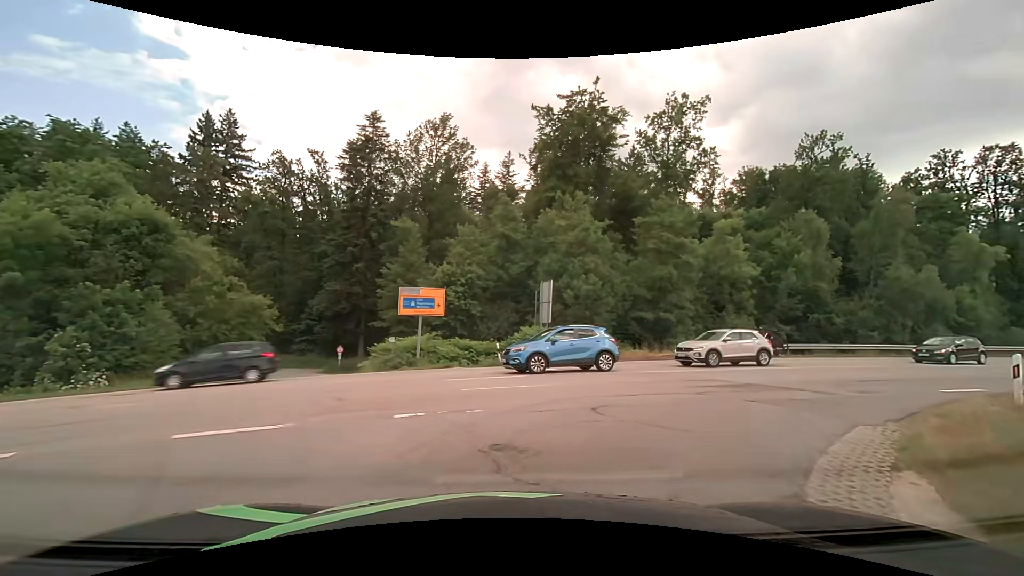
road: residential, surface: asphalt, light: Day
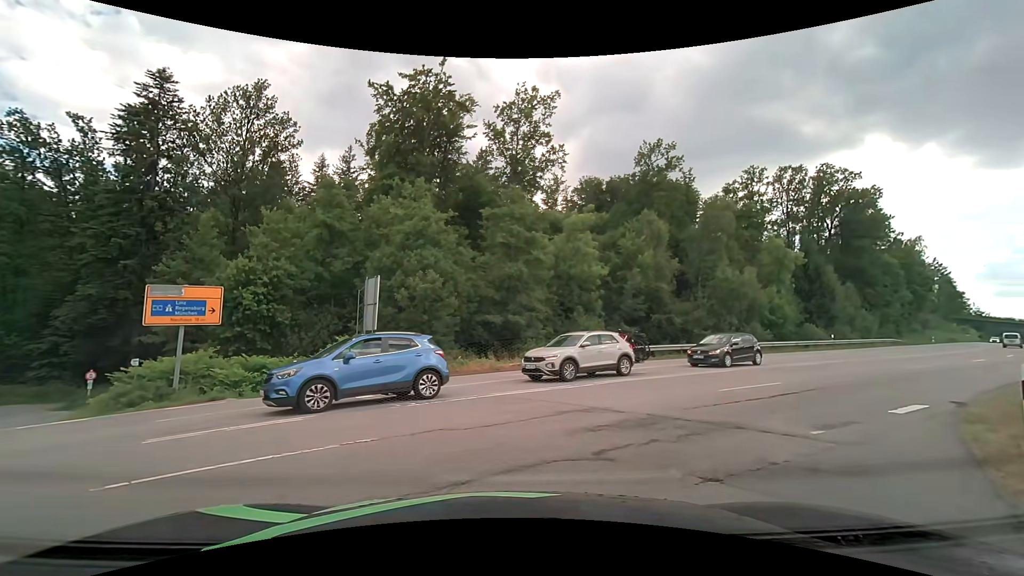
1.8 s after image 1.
(+0.9, +5.2) m; +19°
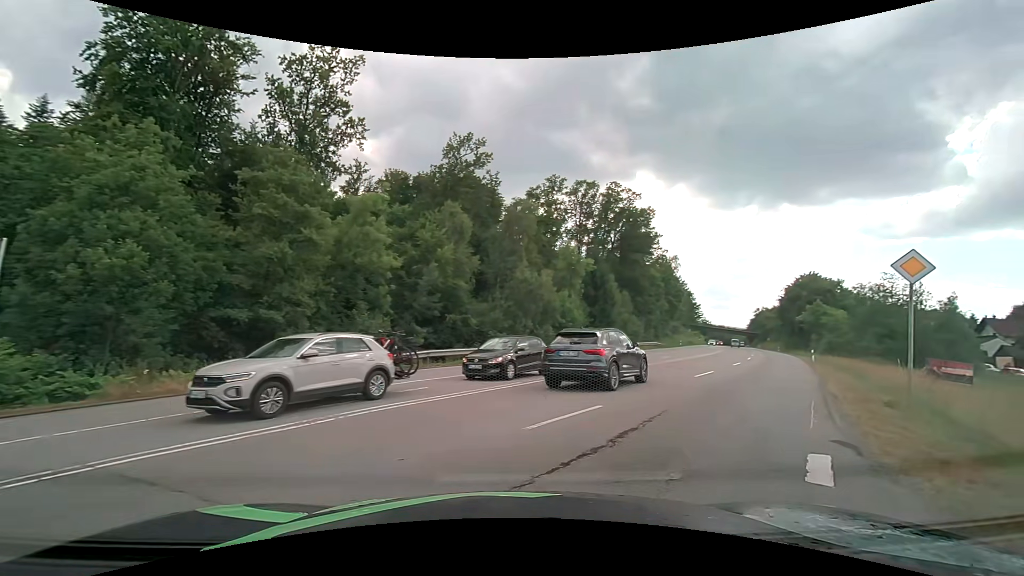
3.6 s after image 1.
(+1.0, +5.5) m; +20°
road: secondary
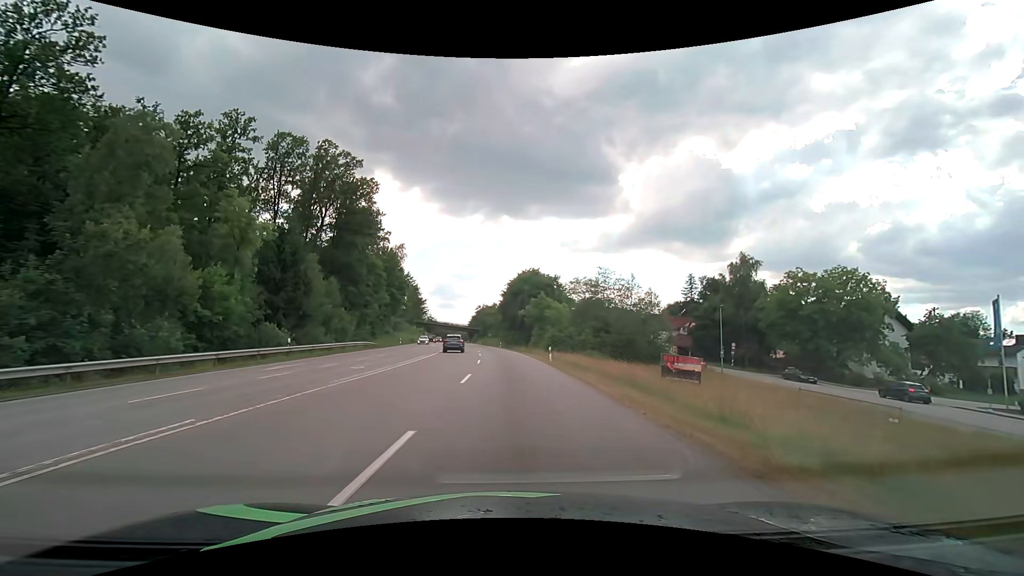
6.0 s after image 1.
(+6.0, +15.0) m; +32°
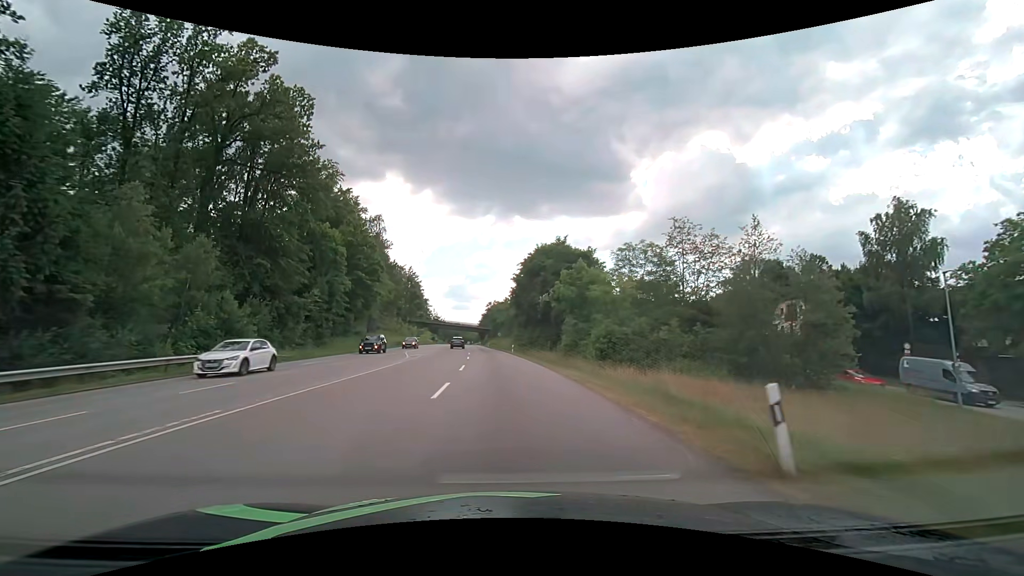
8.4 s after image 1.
(+0.2, +28.9) m; -1°
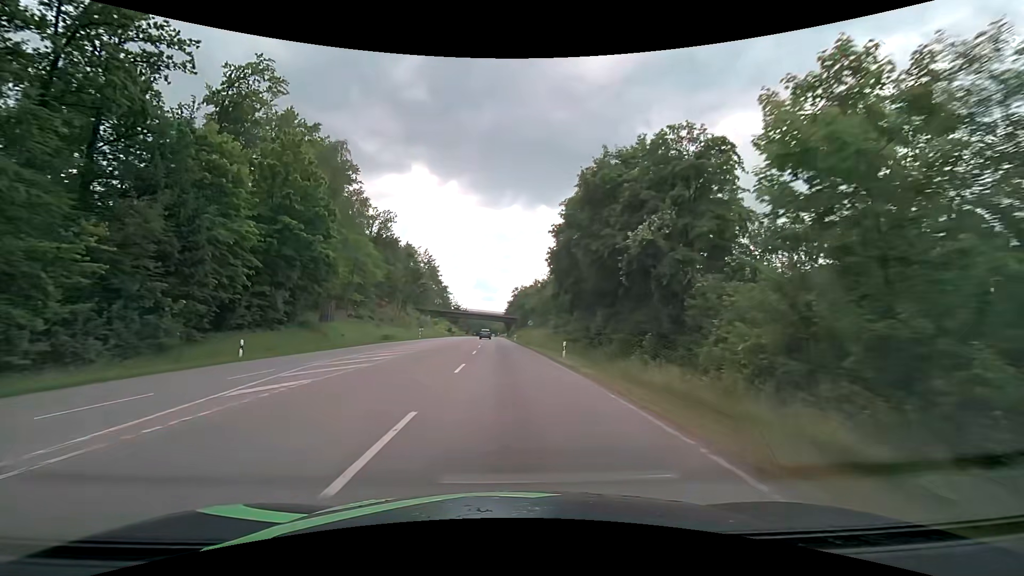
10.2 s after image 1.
(-0.9, +29.7) m; -3°
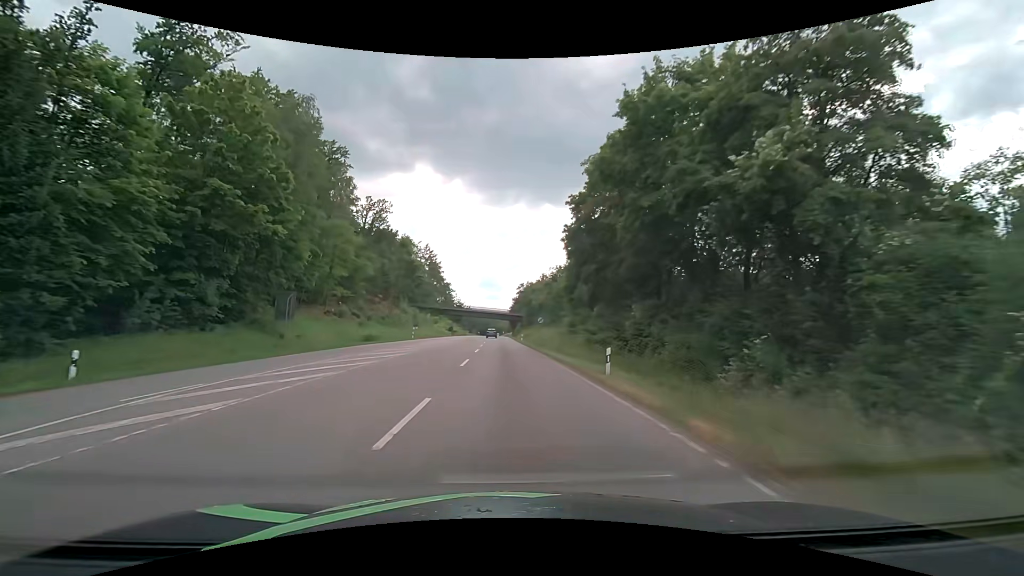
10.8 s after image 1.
(-0.1, +10.0) m; -1°
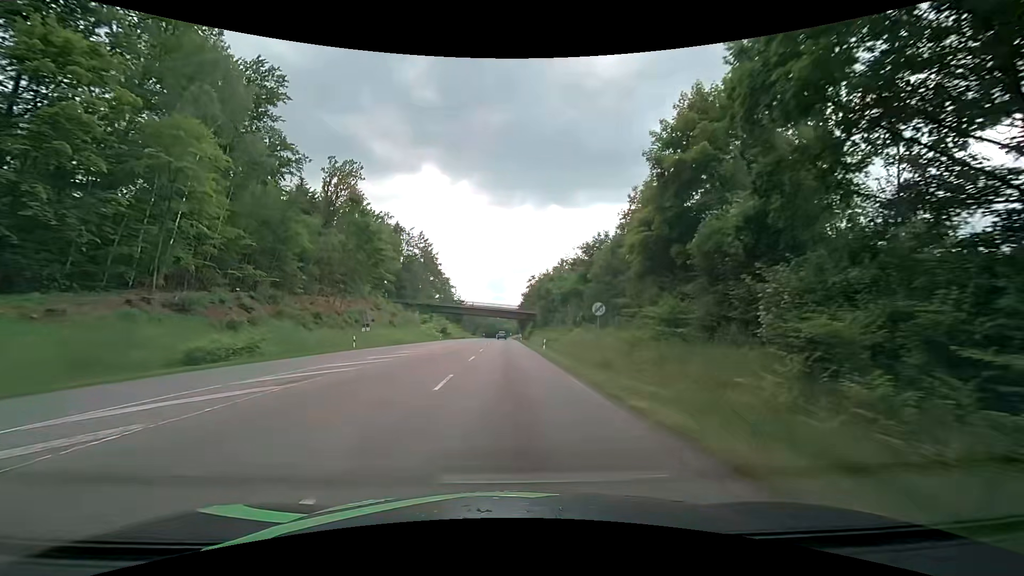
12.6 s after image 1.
(0.0, +29.6) m; 0°
(0, +10) (0, +20) (0, +30) (0, +40) (0, +50) (0, +60) (0, +70) (0, +80) (0, +90) (0, +100) m
